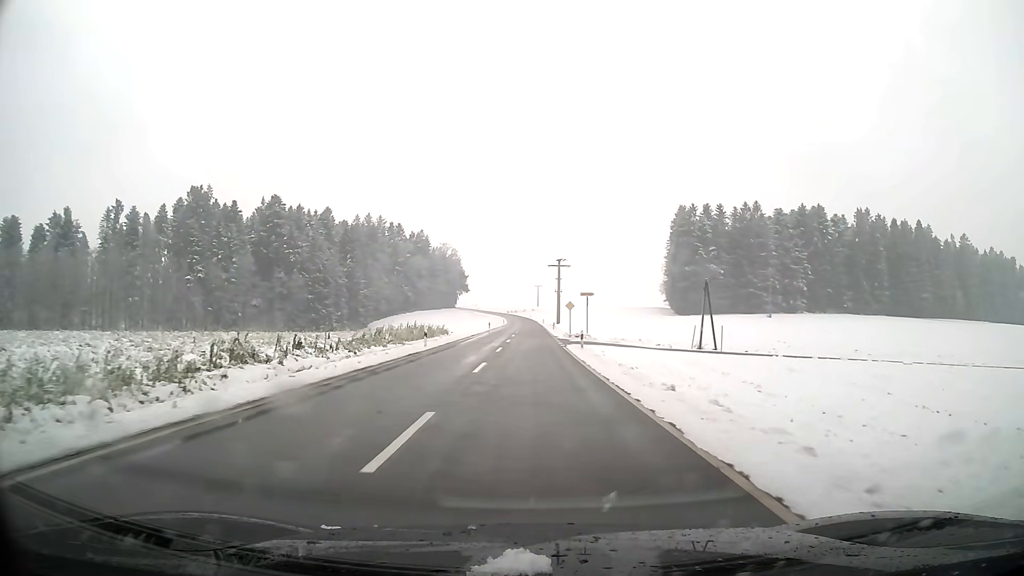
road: tertiary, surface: asphalt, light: Day
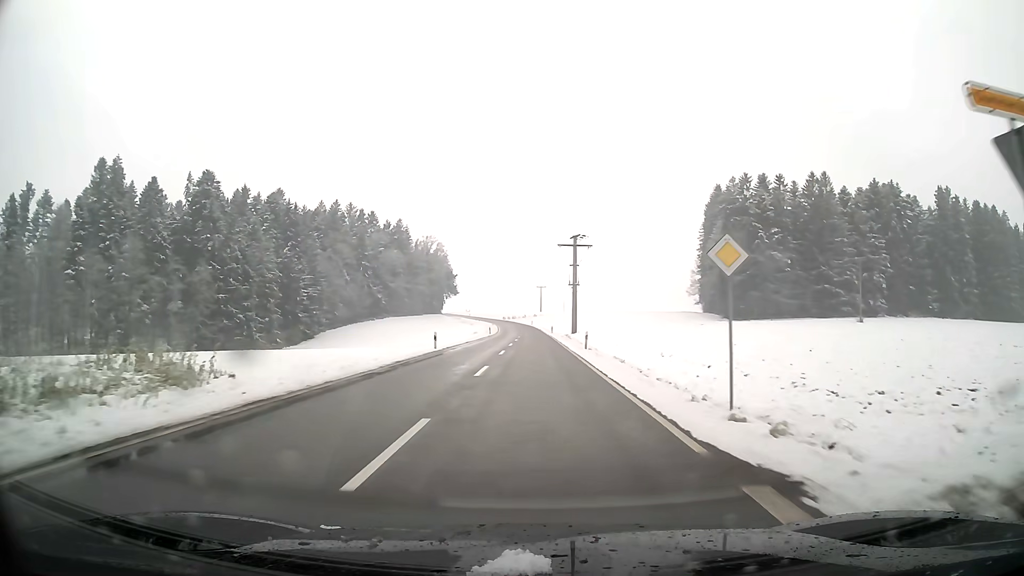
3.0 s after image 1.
(-0.1, +48.8) m; 0°
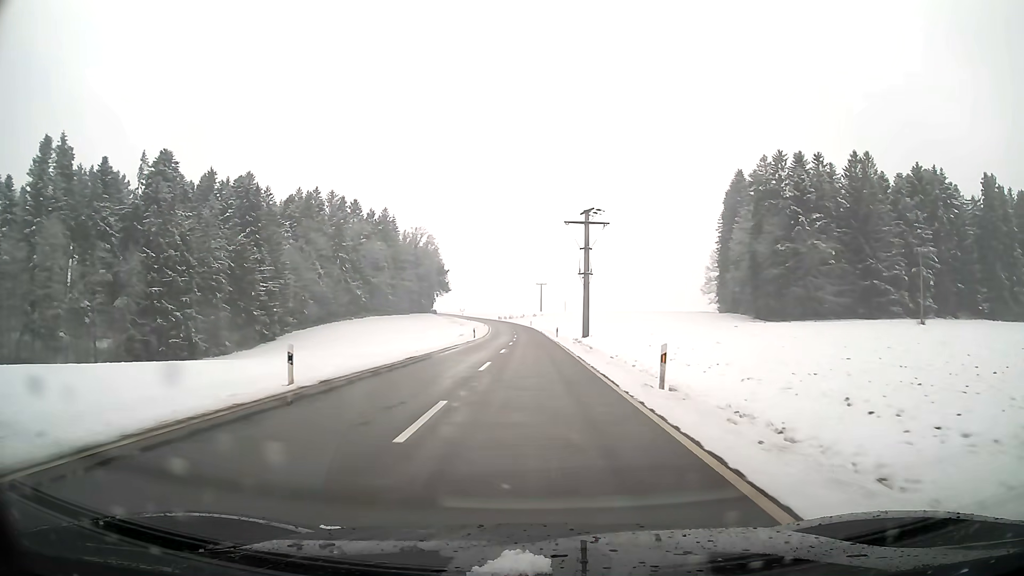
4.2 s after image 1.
(0.0, +21.9) m; 0°
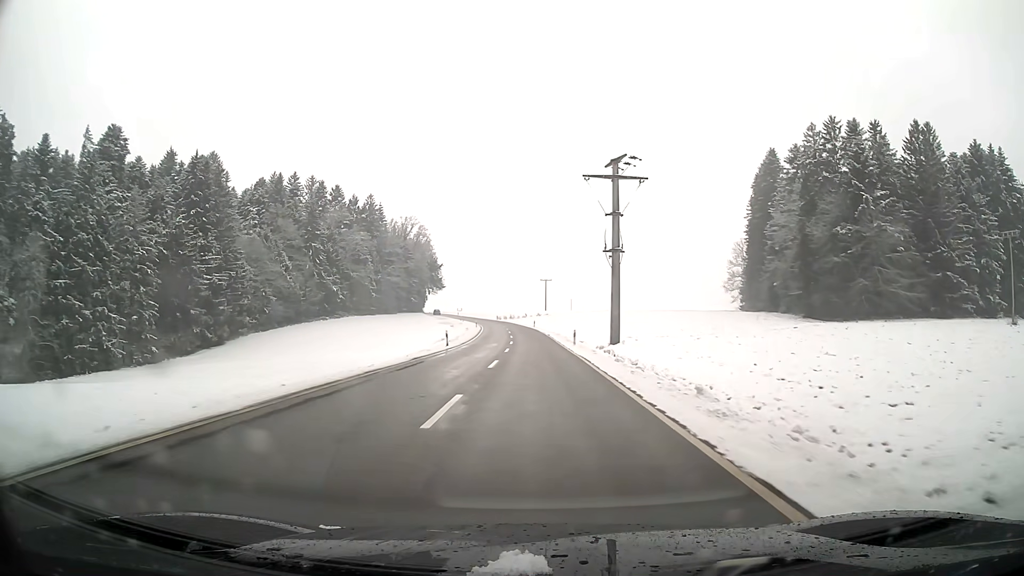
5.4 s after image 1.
(-0.1, +23.0) m; 0°
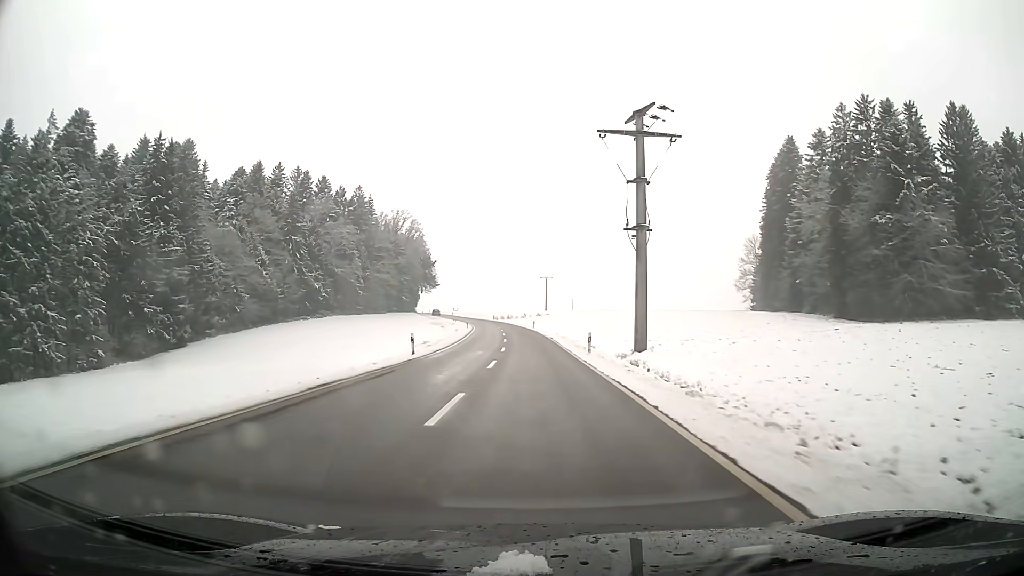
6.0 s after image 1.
(0.0, +11.9) m; 0°
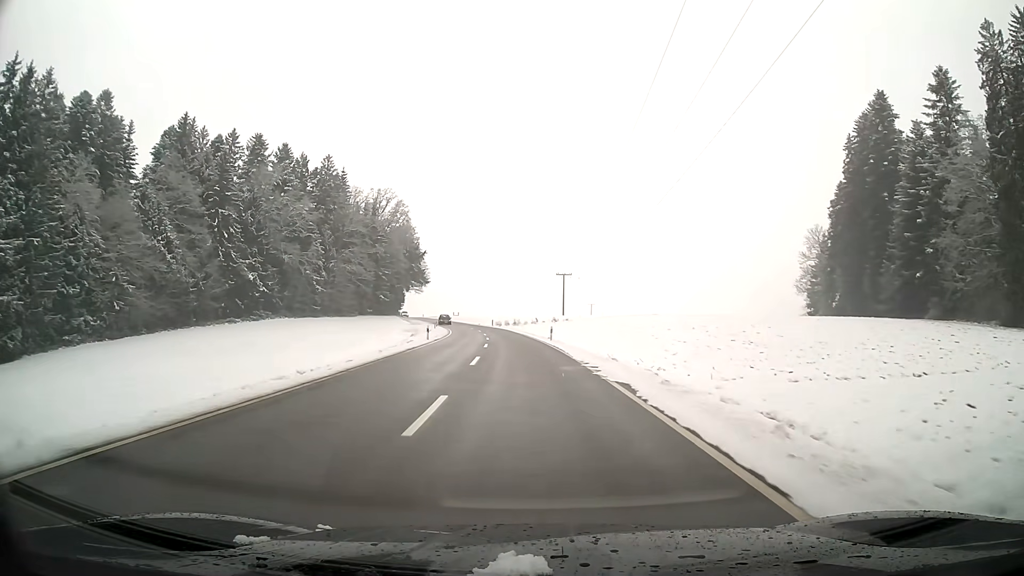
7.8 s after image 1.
(-0.4, +37.1) m; -1°
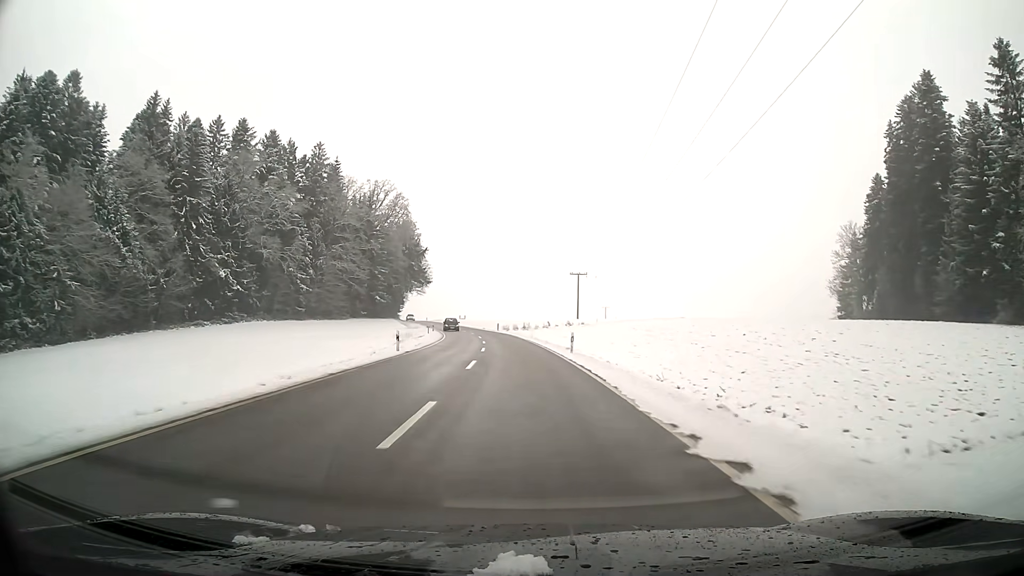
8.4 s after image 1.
(-0.1, +12.8) m; -1°
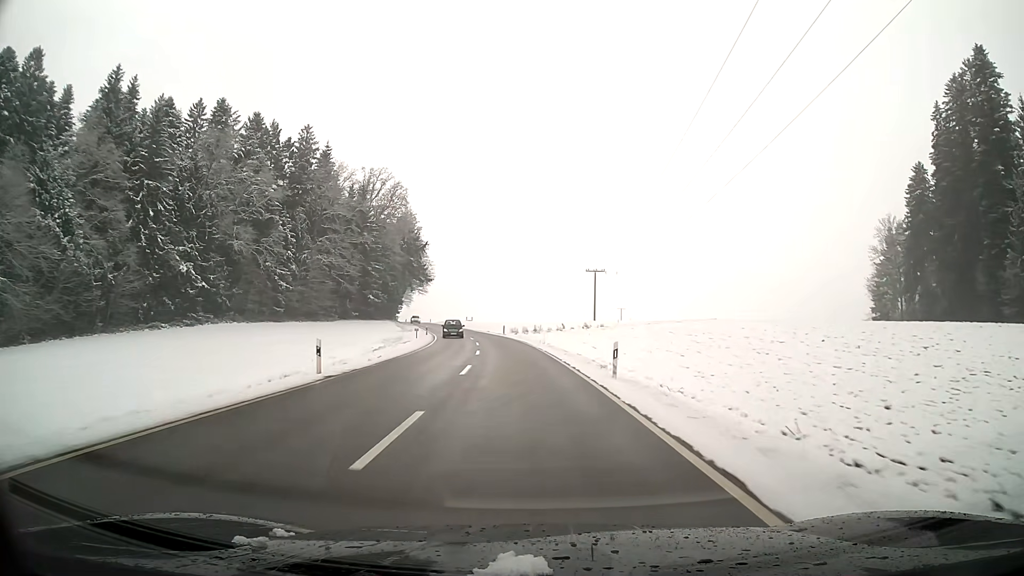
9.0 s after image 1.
(-0.1, +12.9) m; -1°
